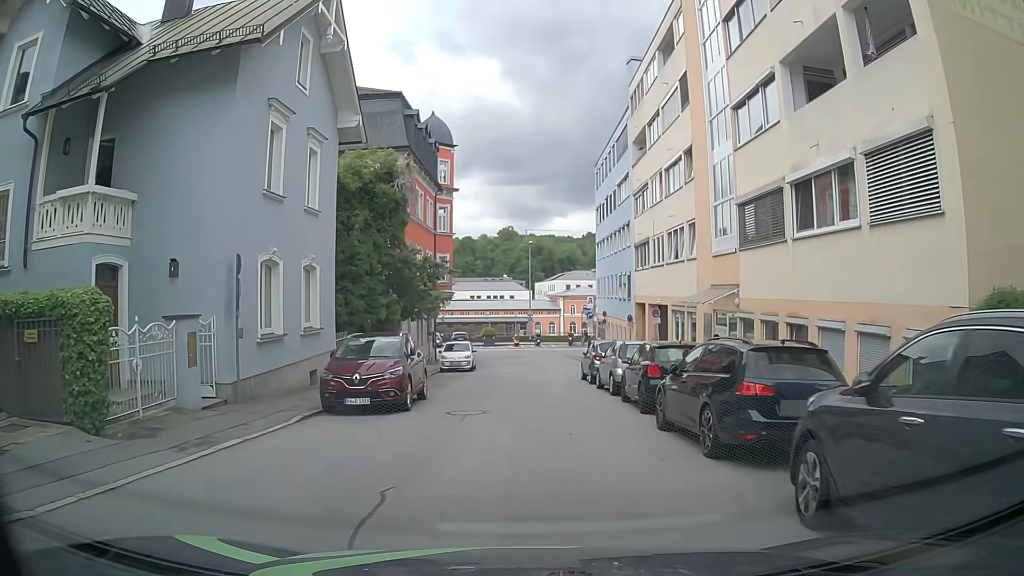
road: residential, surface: asphalt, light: Day
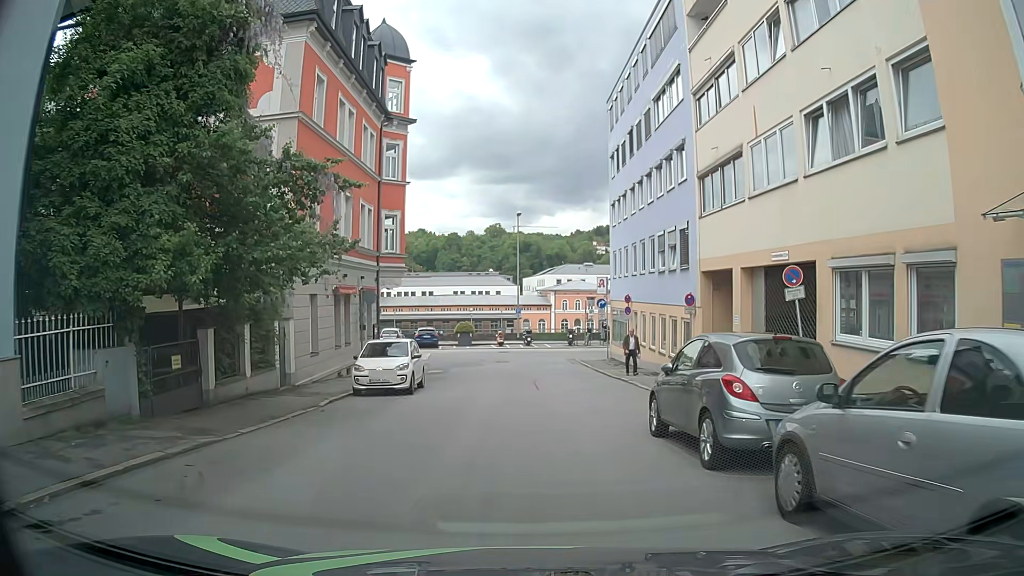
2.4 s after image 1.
(+0.1, +15.3) m; +1°
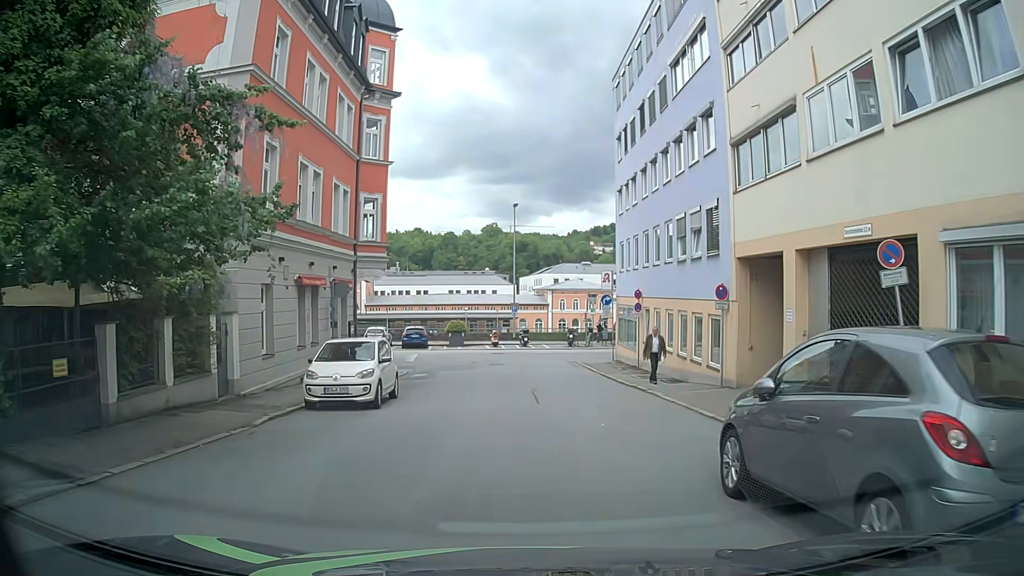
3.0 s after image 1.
(0.0, +3.8) m; 0°
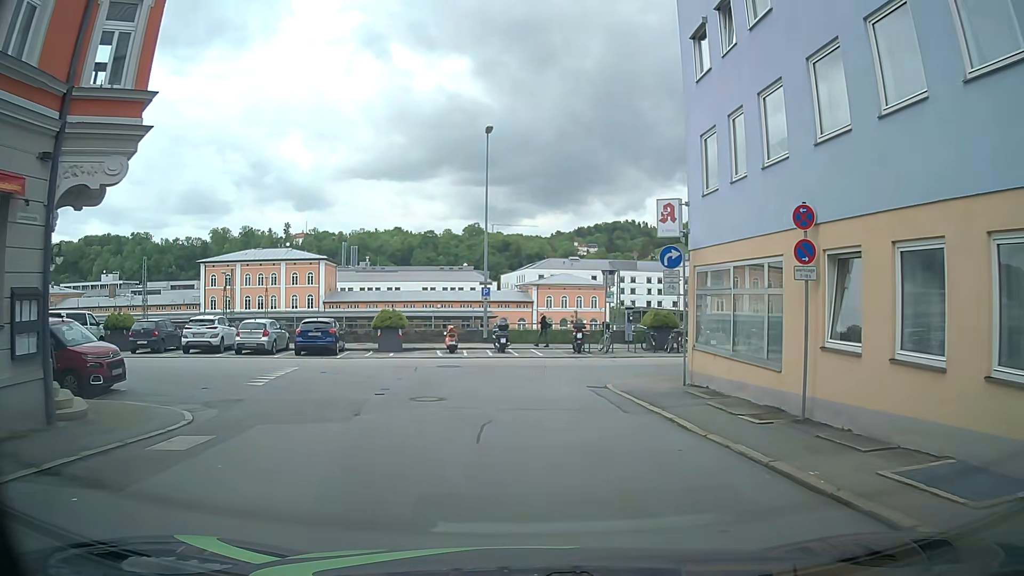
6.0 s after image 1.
(+0.2, +18.7) m; +1°
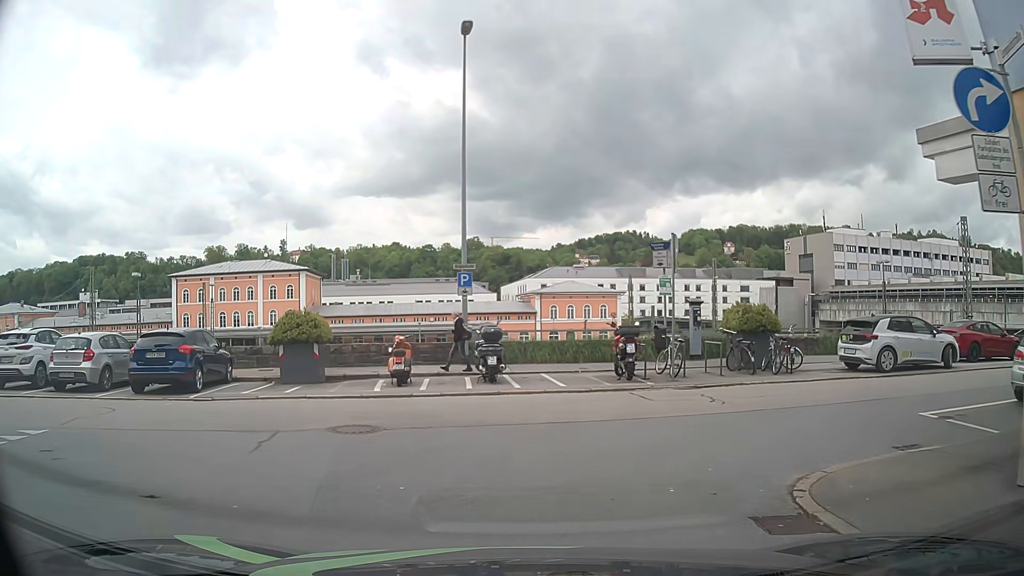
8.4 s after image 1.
(0.0, +12.2) m; 0°
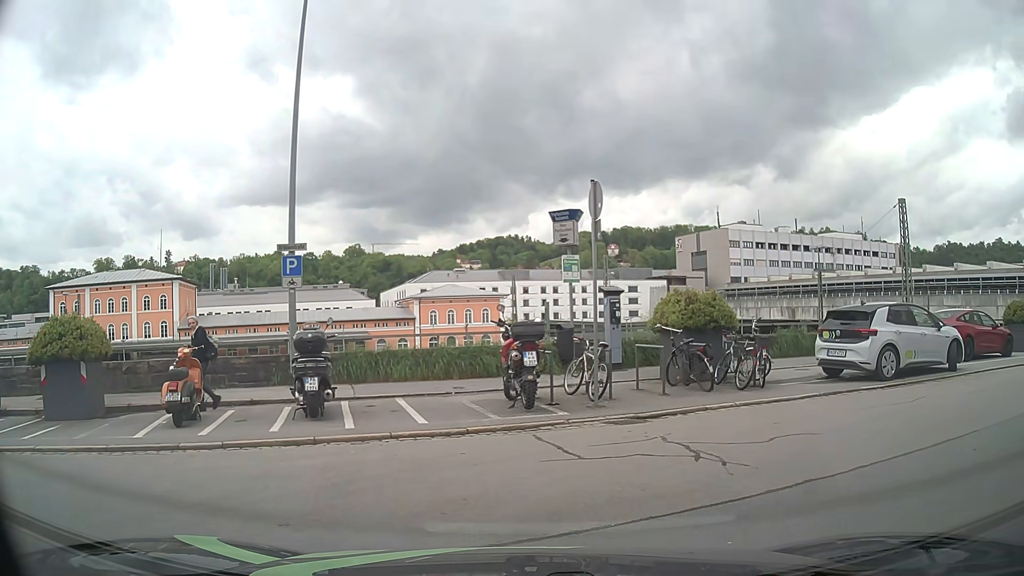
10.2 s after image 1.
(+0.3, +5.2) m; +12°
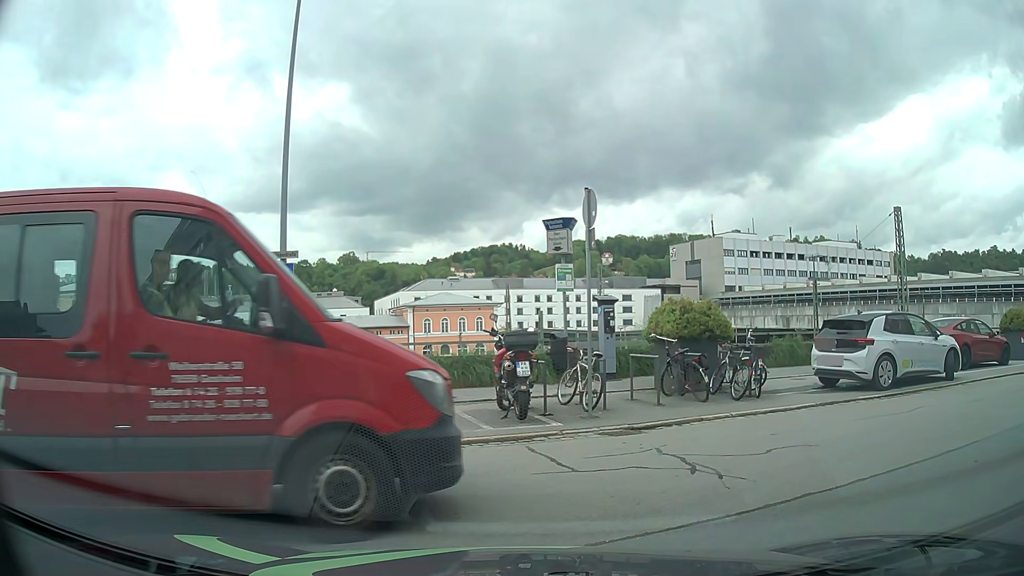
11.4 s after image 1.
(0.0, +0.2) m; 0°
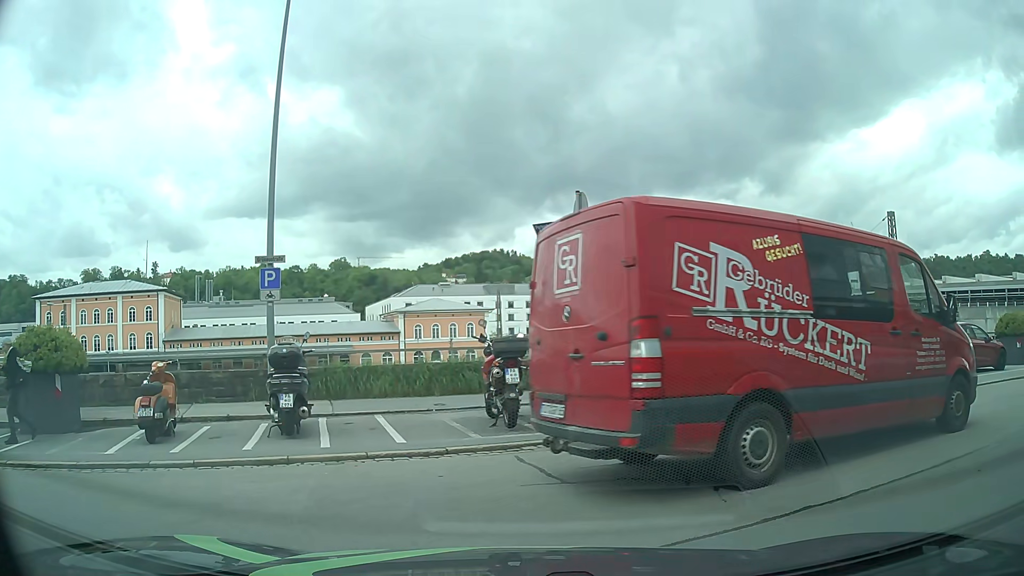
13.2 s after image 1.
(0.0, +0.3) m; 0°
